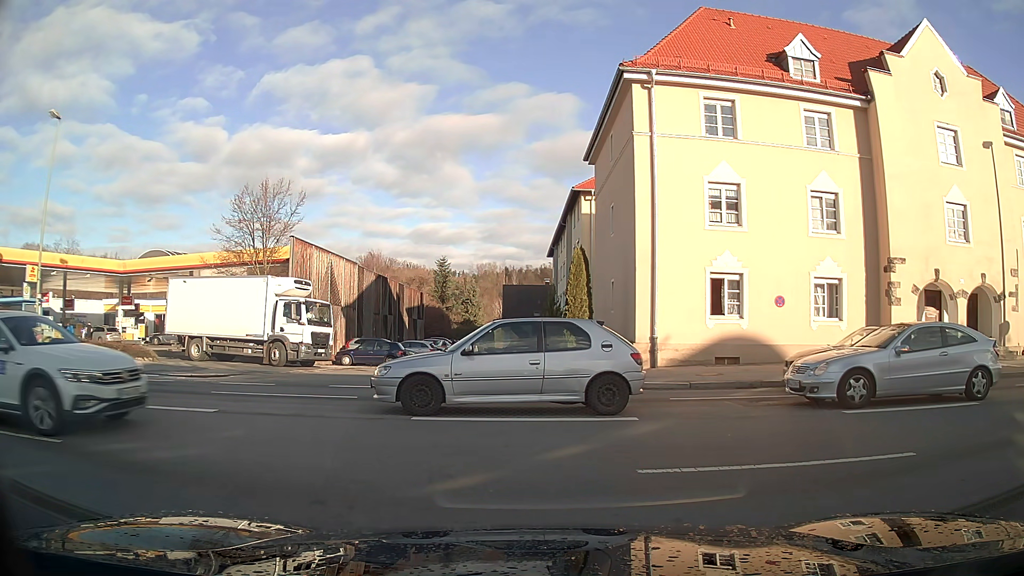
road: residential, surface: asphalt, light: Day
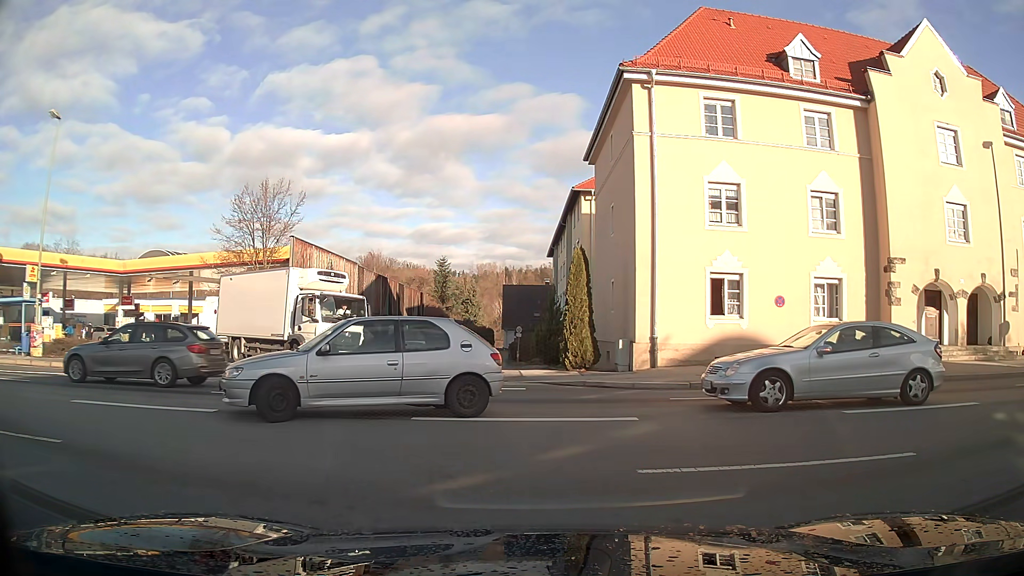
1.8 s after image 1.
(0.0, 0.0) m; 0°
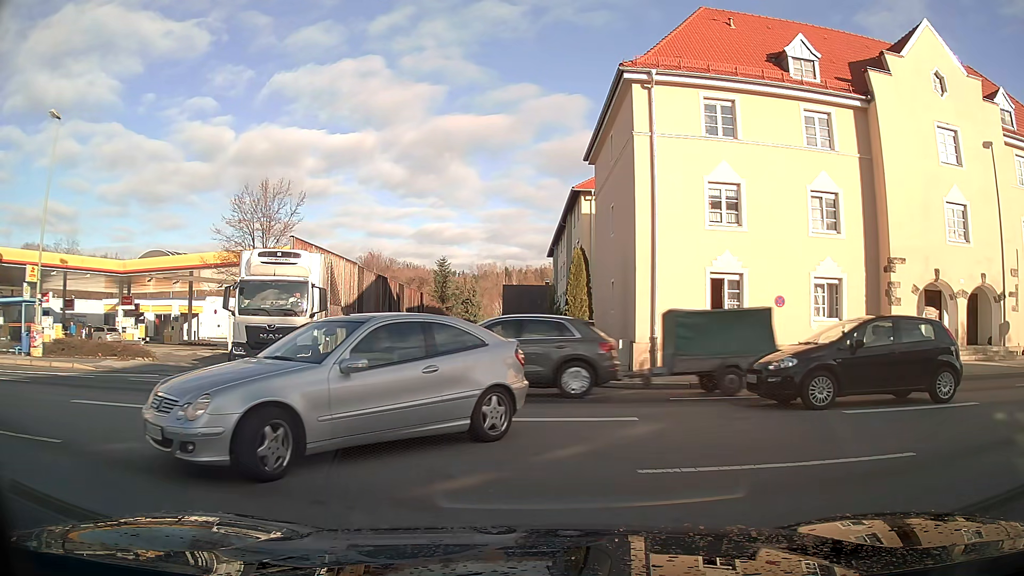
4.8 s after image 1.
(0.0, 0.0) m; 0°
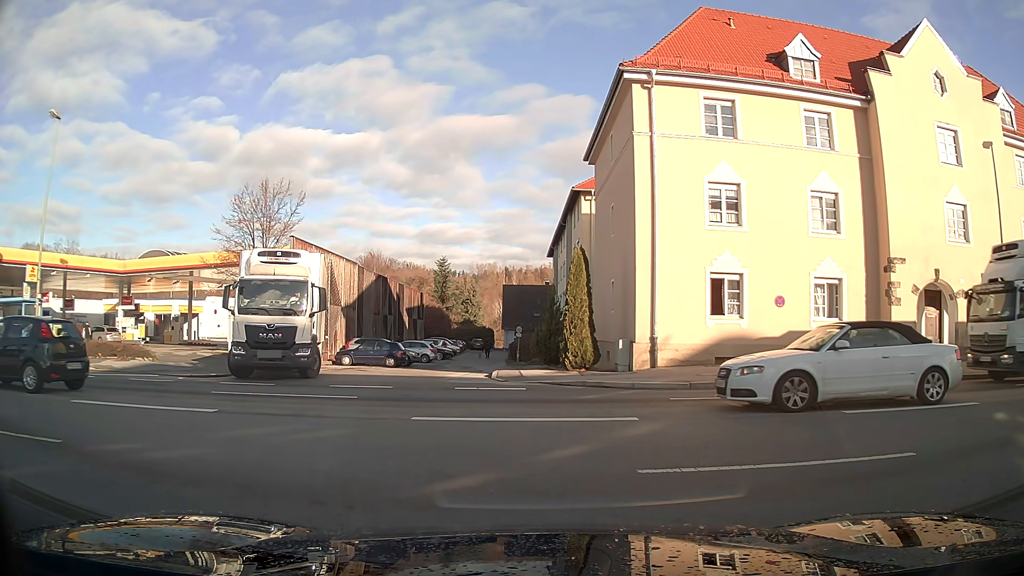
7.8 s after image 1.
(0.0, 0.0) m; 0°
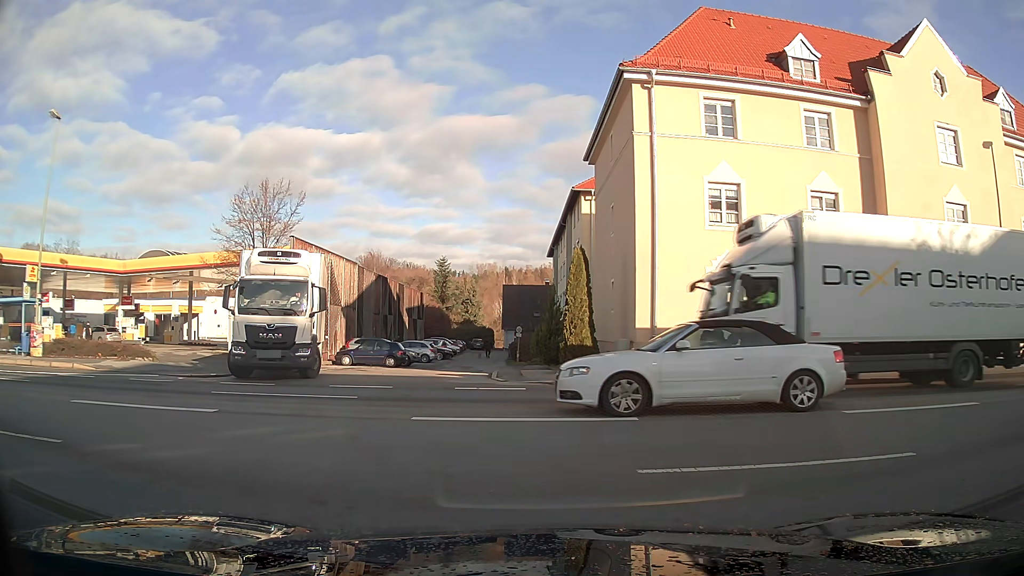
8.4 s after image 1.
(0.0, 0.0) m; 0°
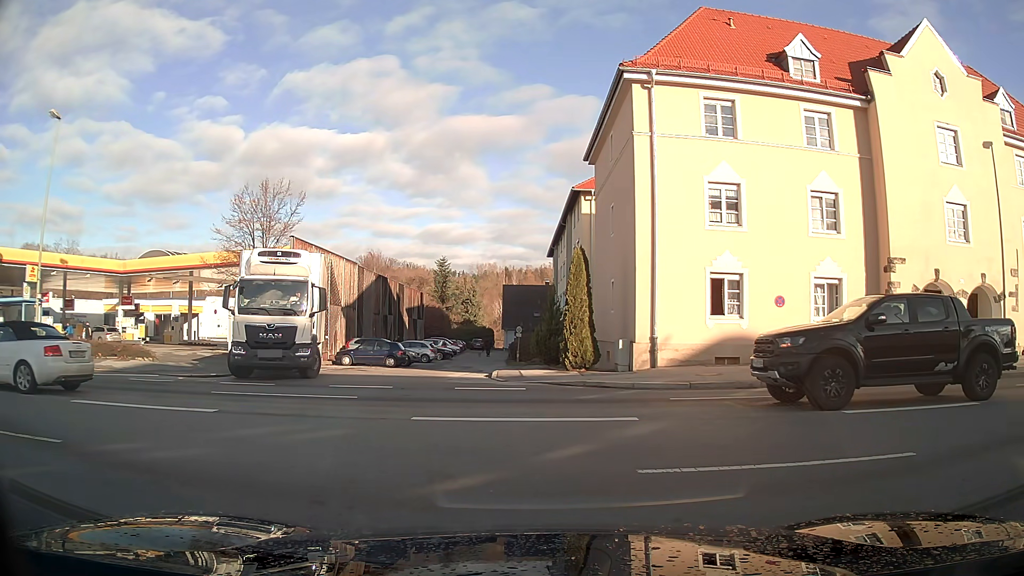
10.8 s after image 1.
(0.0, 0.0) m; 0°
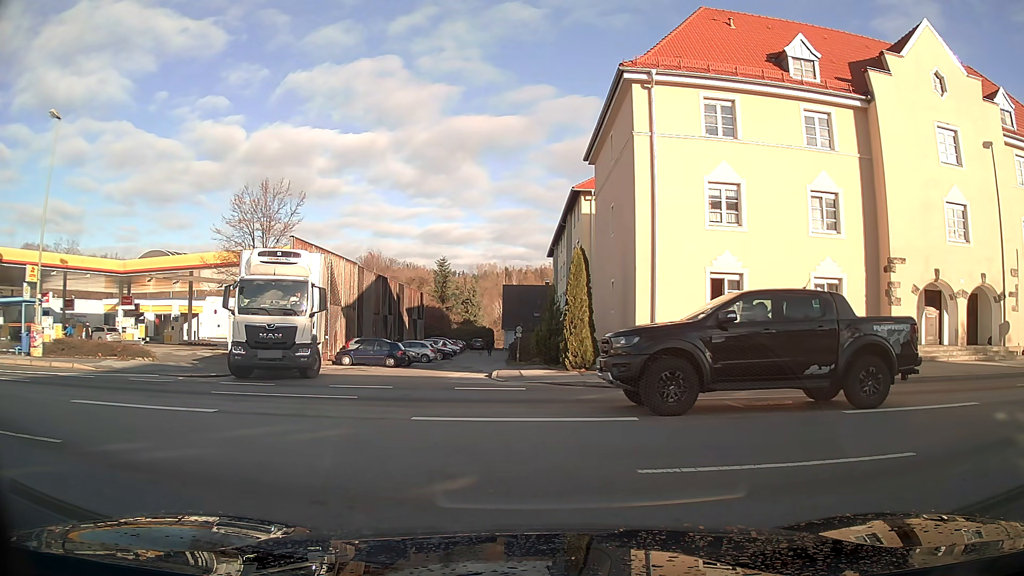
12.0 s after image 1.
(0.0, 0.0) m; 0°
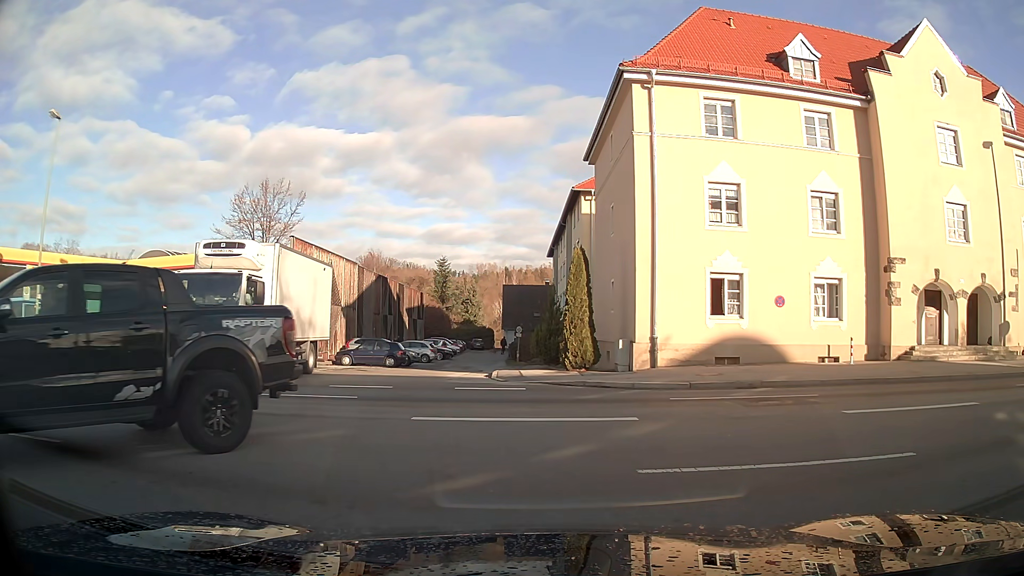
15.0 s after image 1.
(0.0, 0.0) m; 0°
